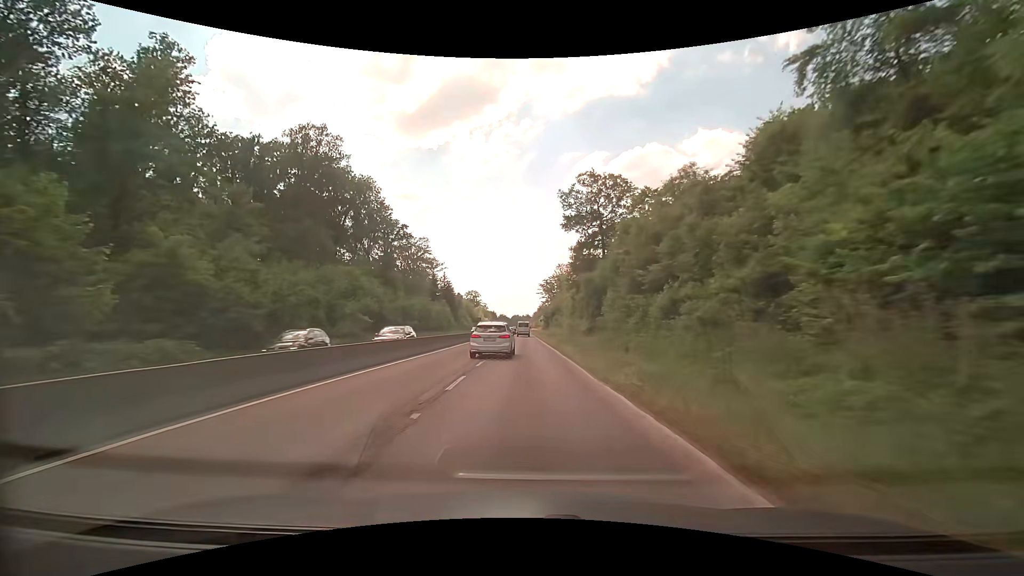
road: trunk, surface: asphalt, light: Day
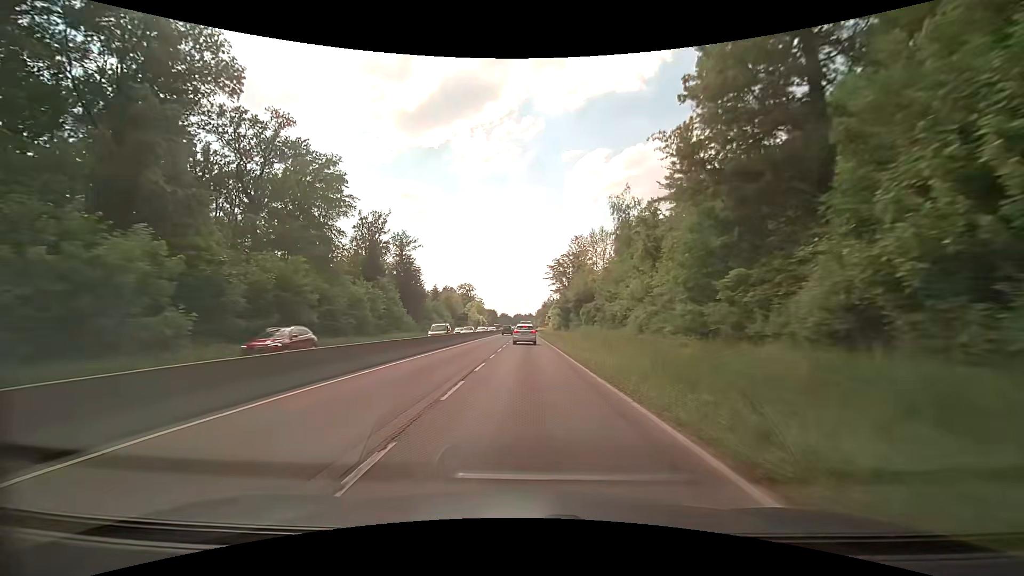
(-0.1, +45.3) m; 0°
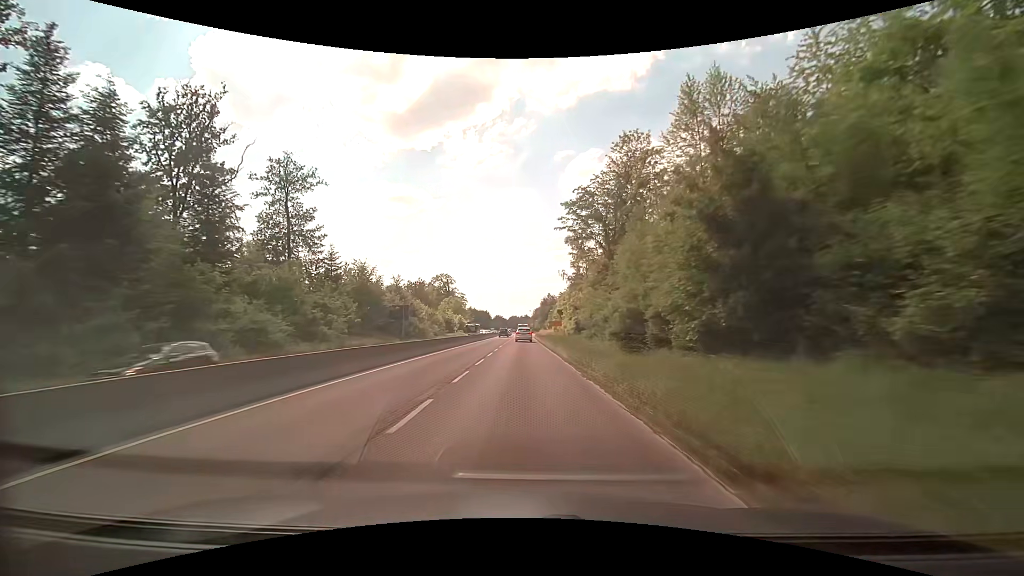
(-0.1, +58.0) m; 0°
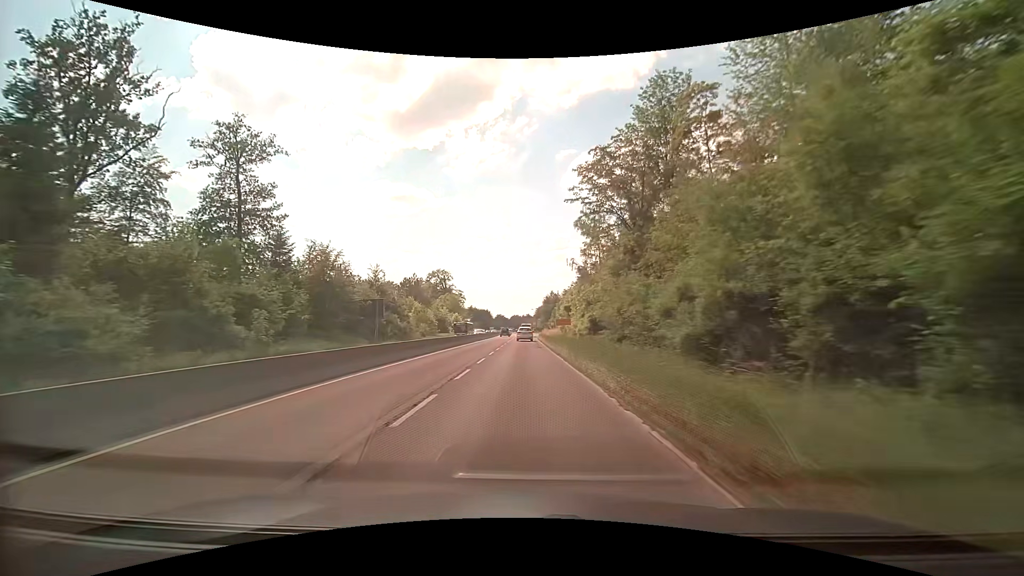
(0.0, +11.8) m; -1°
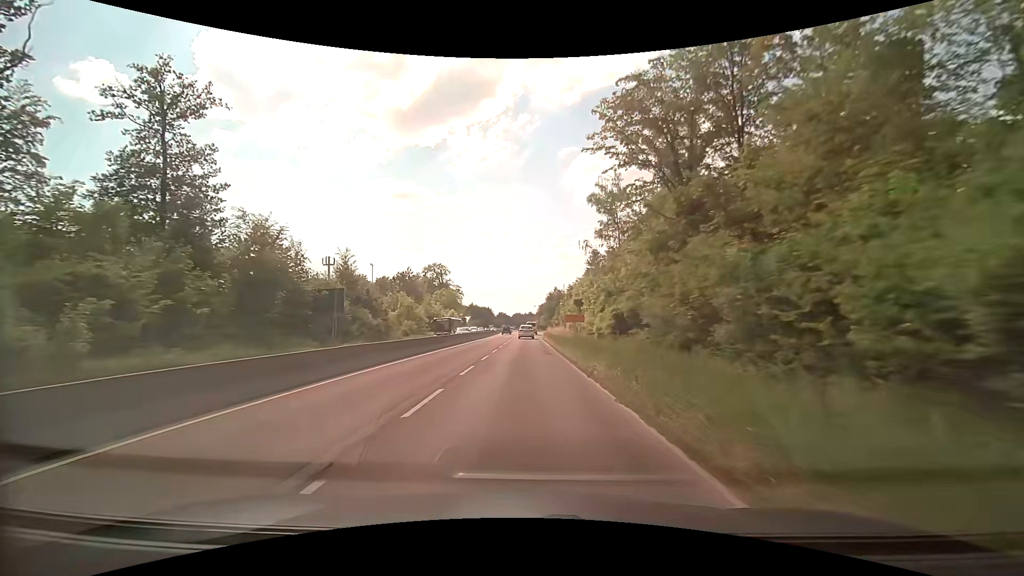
(+0.1, +11.7) m; 0°
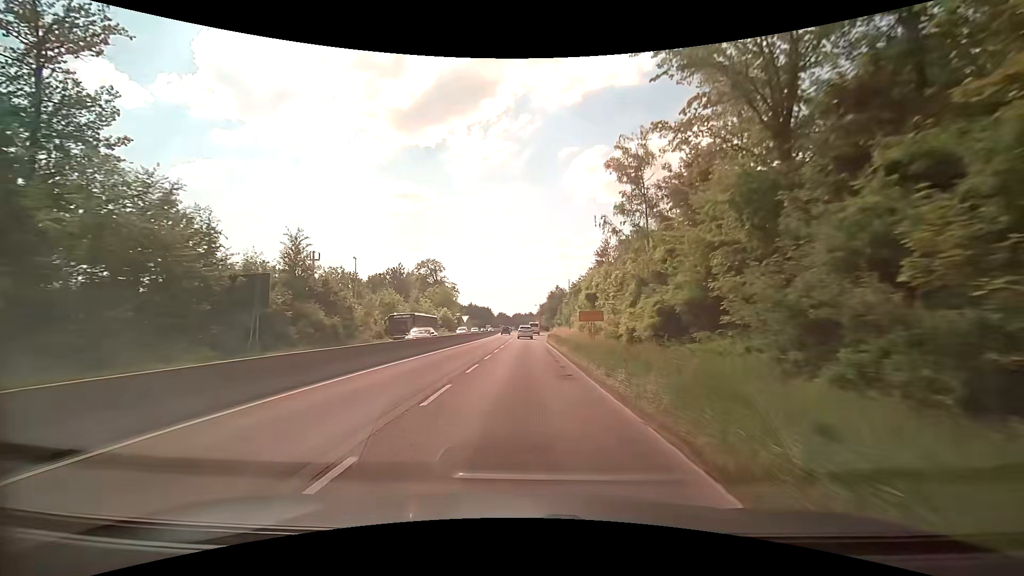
(0.0, +11.5) m; 0°
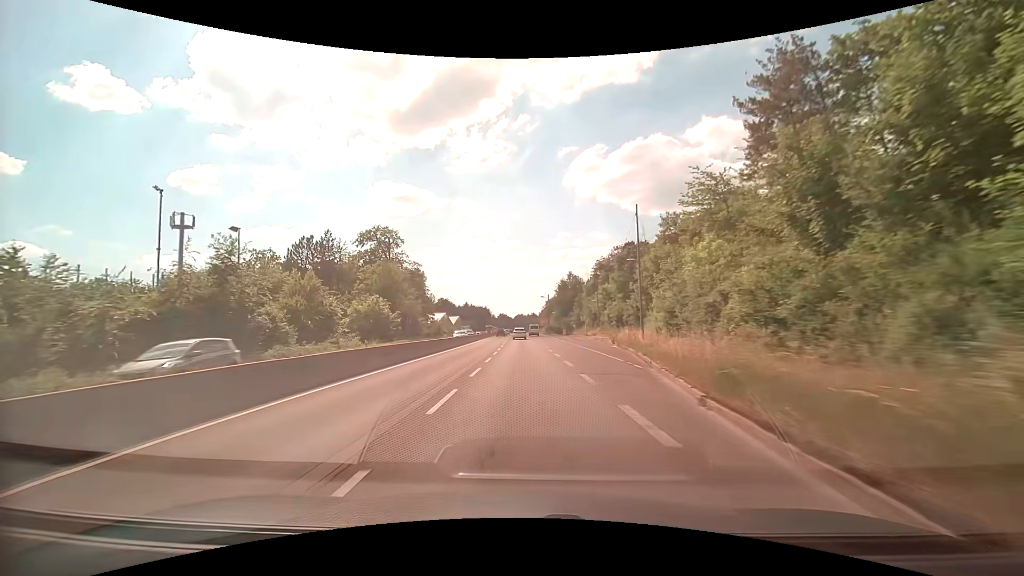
(+0.3, +55.7) m; 0°
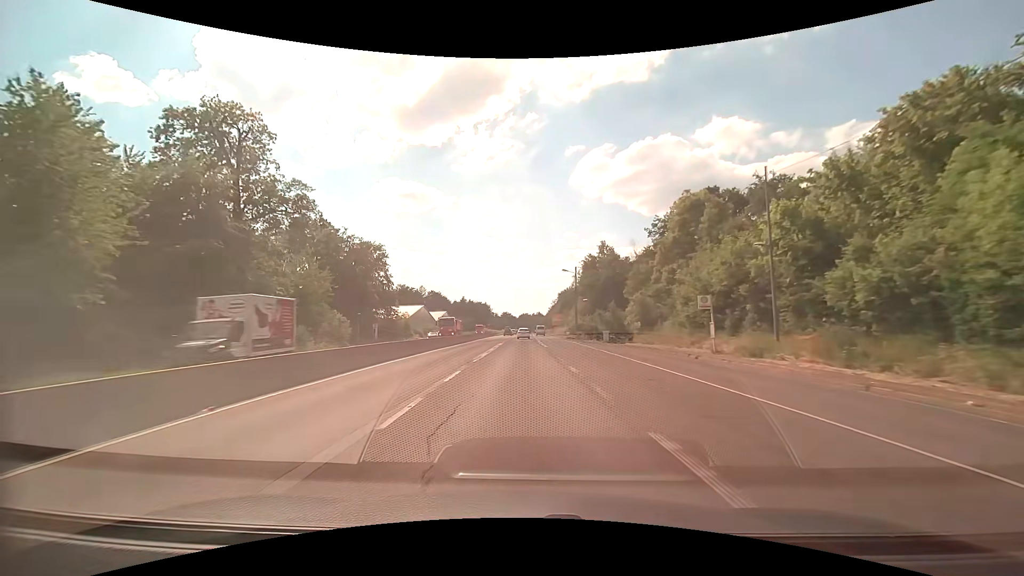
(-0.4, +57.4) m; 0°
(0, +10) (0, +20) (0, +30) (0, +40) (0, +50) (0, +60) (0, +70) (0, +80) (0, +90) (0, +100) m
